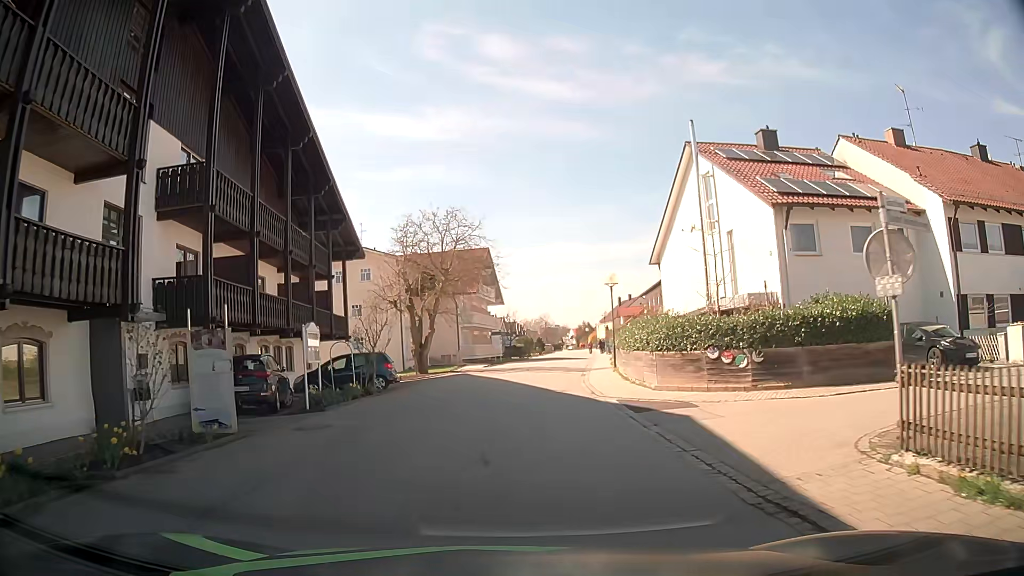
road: residential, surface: asphalt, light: Day
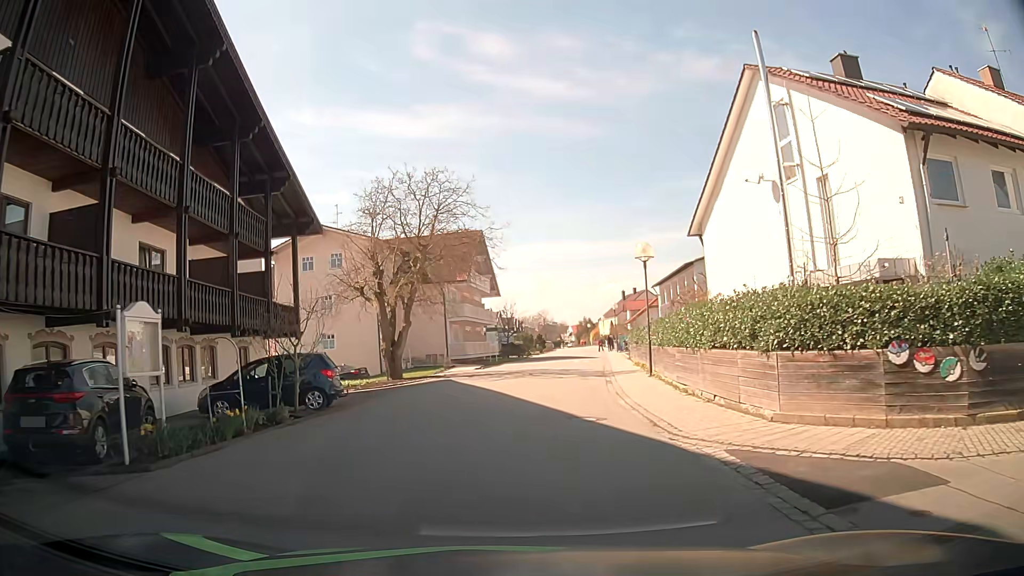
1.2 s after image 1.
(0.0, +8.7) m; 0°
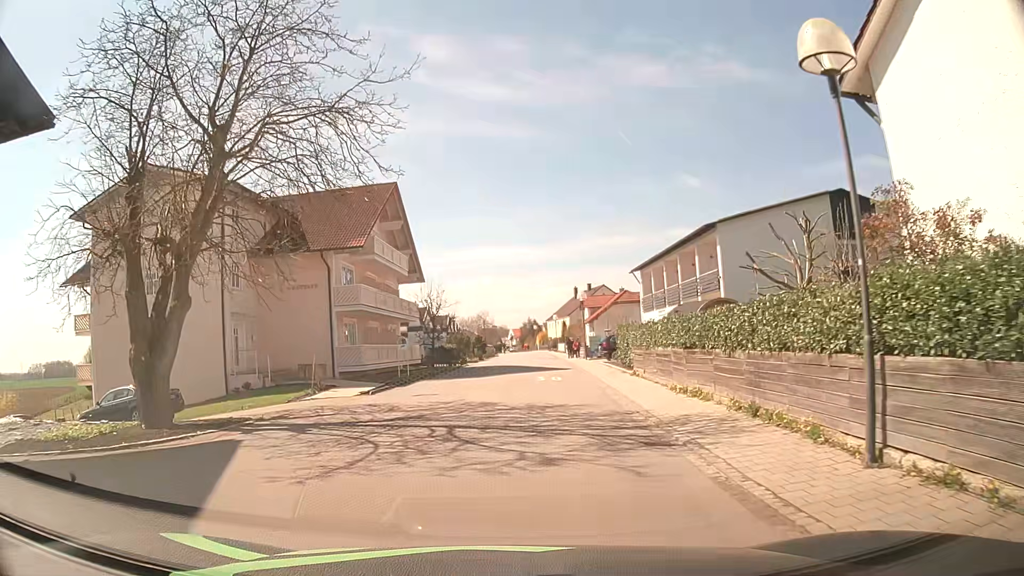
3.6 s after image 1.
(+0.7, +17.8) m; +5°
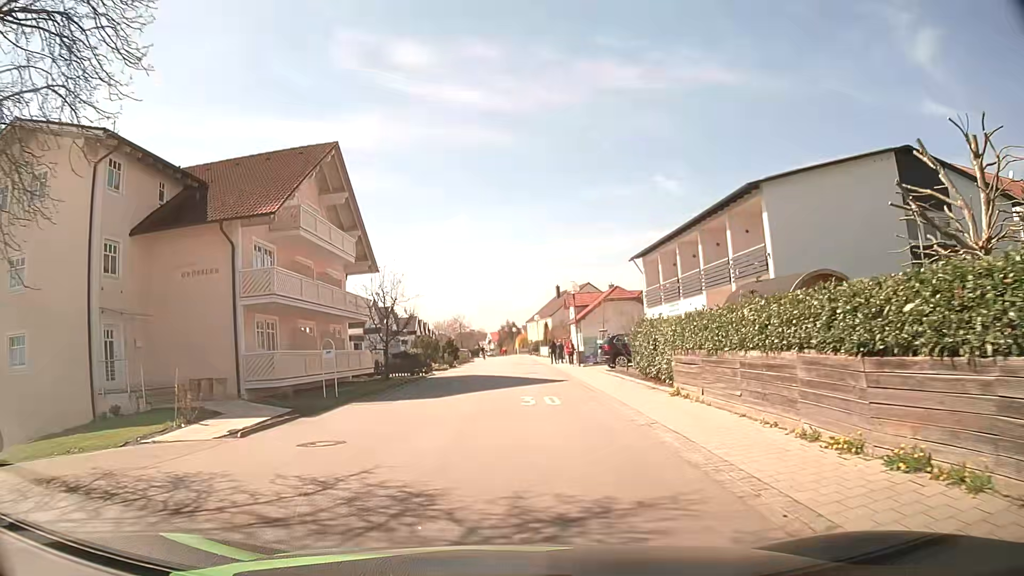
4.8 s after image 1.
(+0.1, +8.9) m; +2°
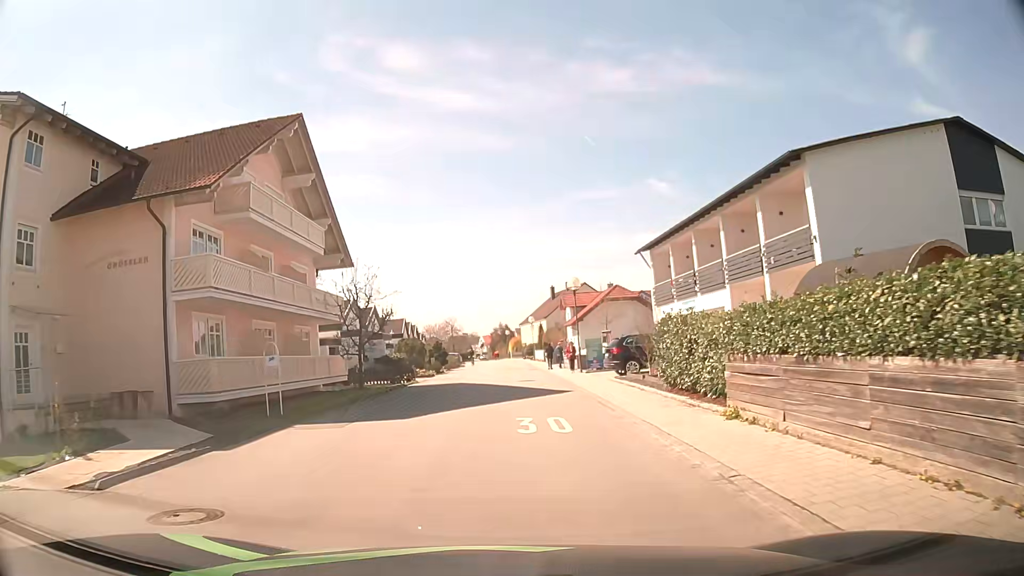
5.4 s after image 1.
(0.0, +4.4) m; 0°
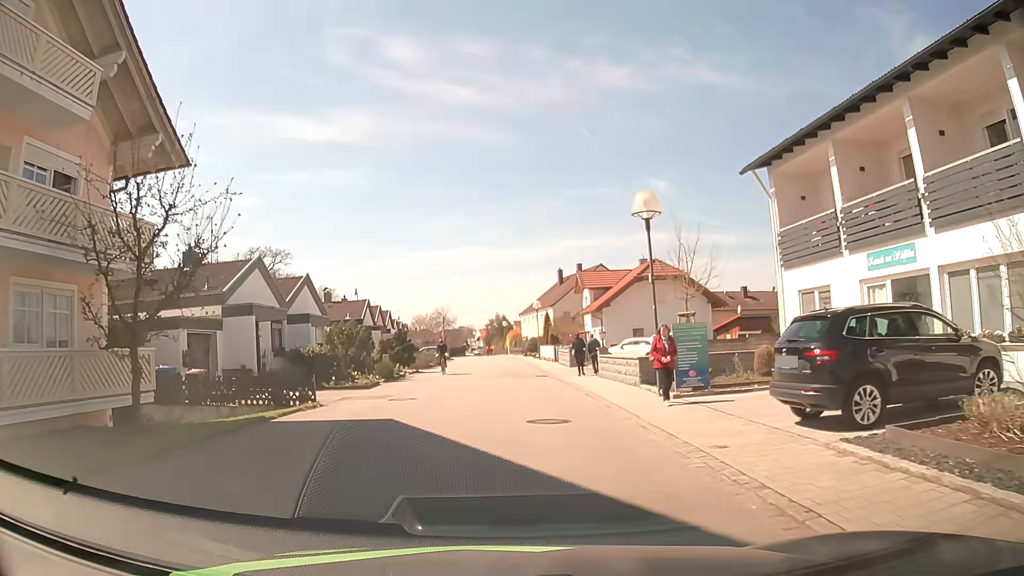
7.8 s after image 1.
(+0.2, +17.9) m; 0°
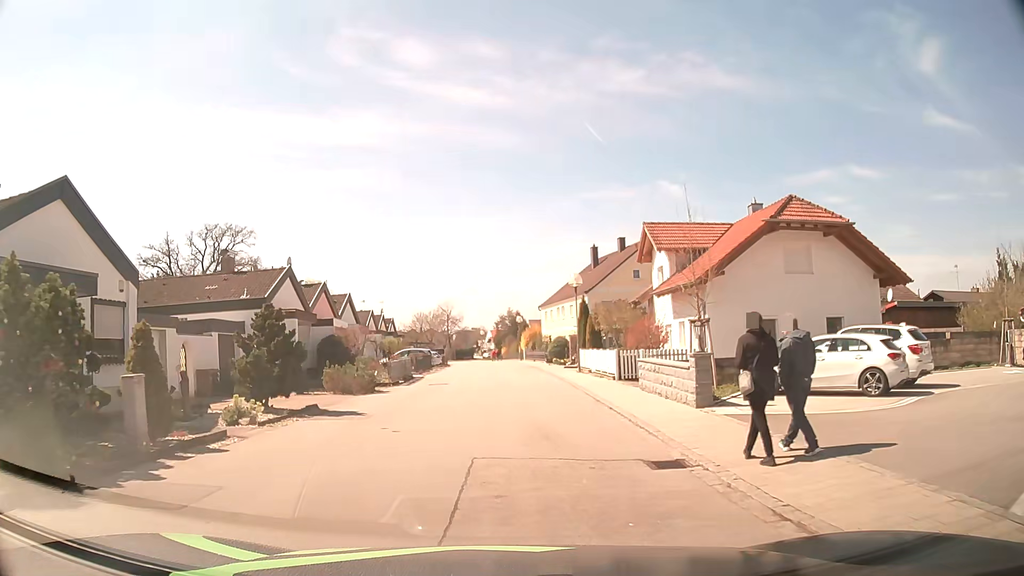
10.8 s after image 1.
(+0.1, +22.4) m; 0°
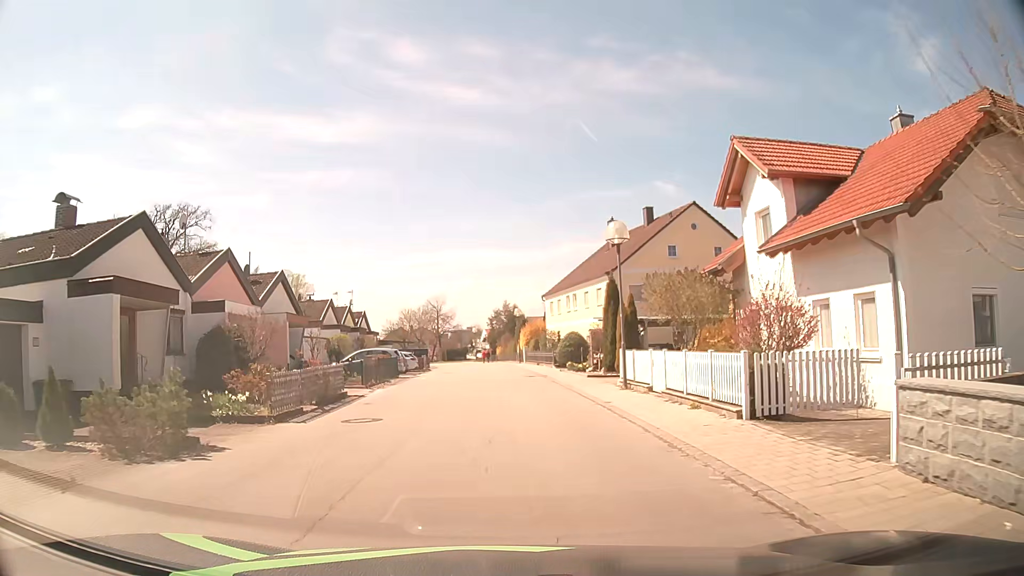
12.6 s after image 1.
(0.0, +13.4) m; 0°
(0, +10) (0, +20) (0, +30) (-1, +40) (-1, +50) (-2, +60) (-3, +70) (-4, +80) (-6, +90) (-8, +99) m
